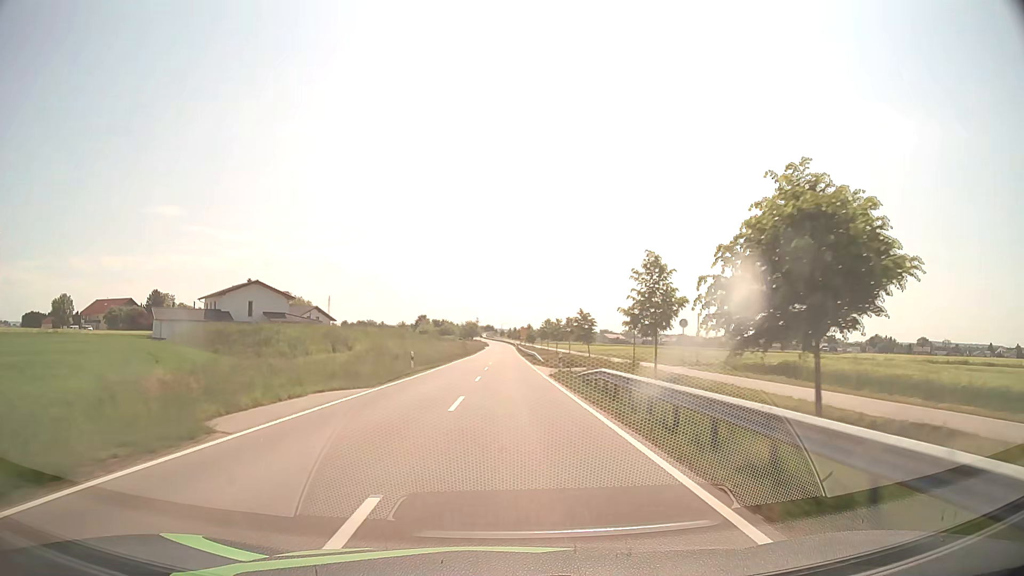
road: tertiary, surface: asphalt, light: Day
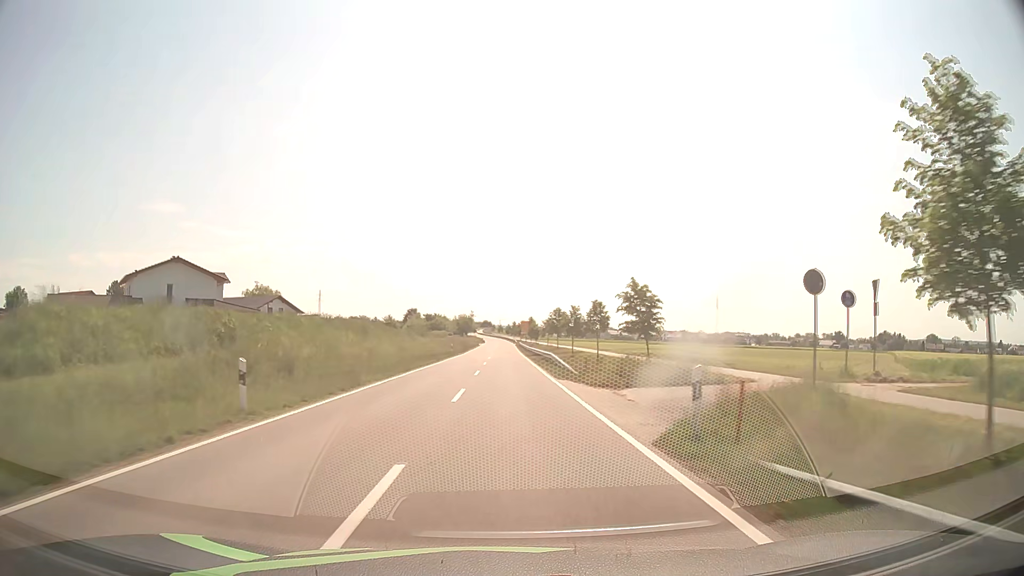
(0.0, +22.5) m; 0°
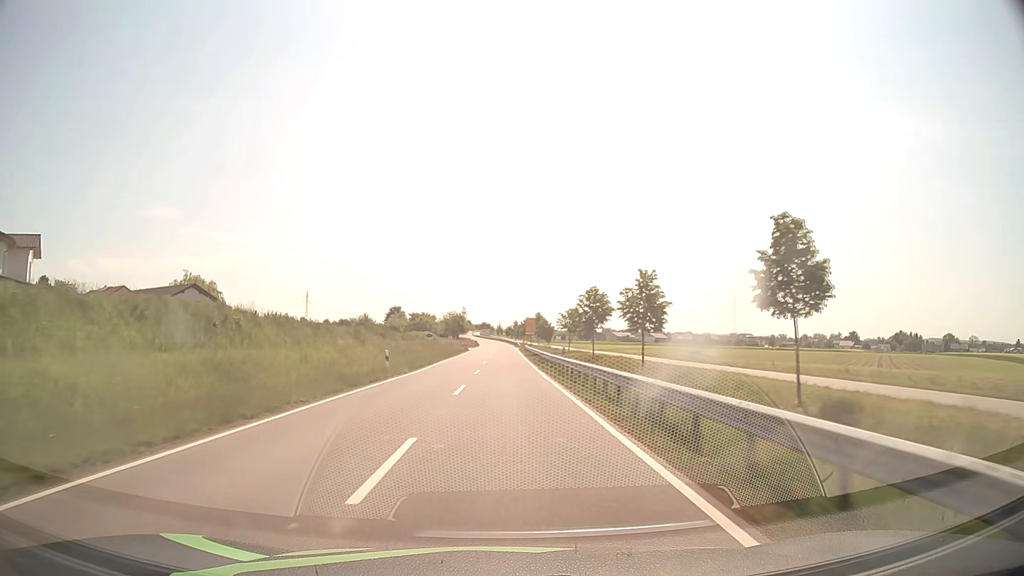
(+0.1, +33.9) m; 0°
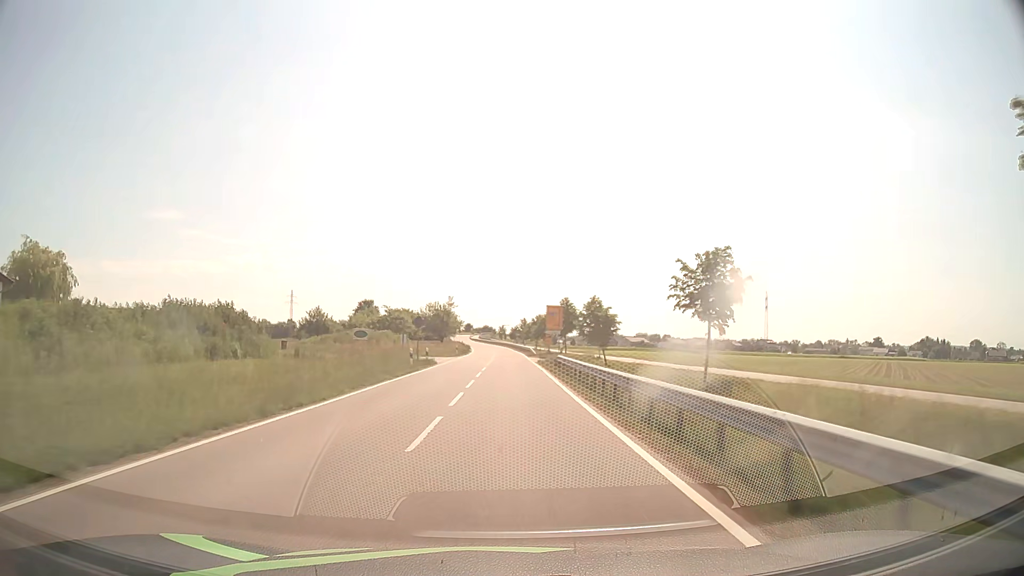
(-0.1, +45.0) m; 0°
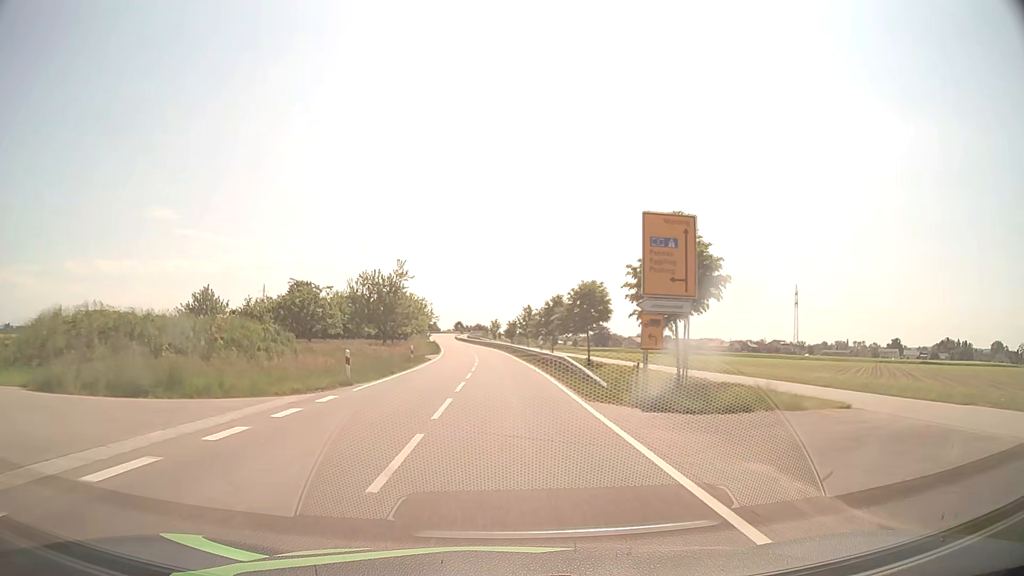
(+0.1, +44.9) m; +1°
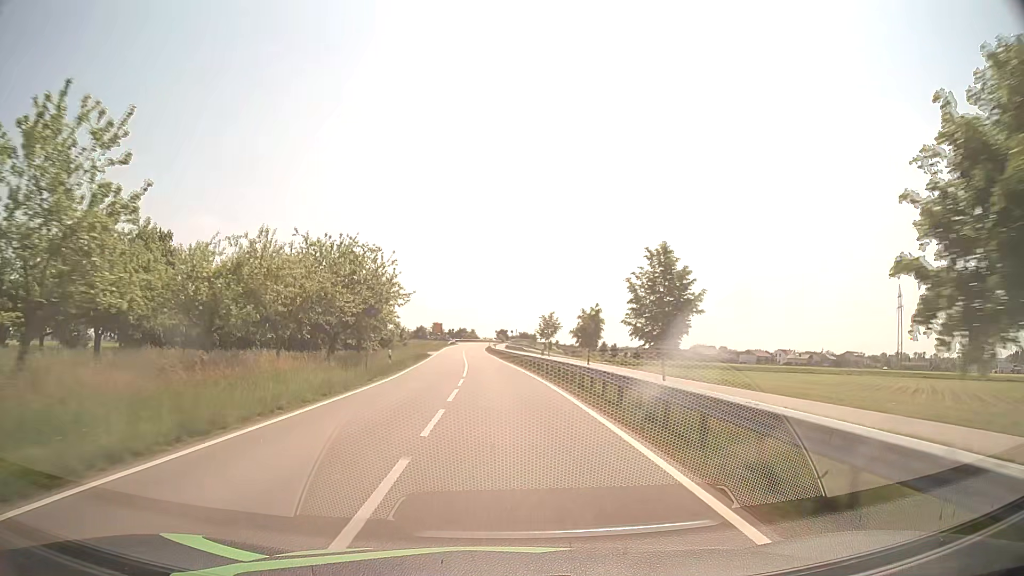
(-1.4, +56.2) m; -4°
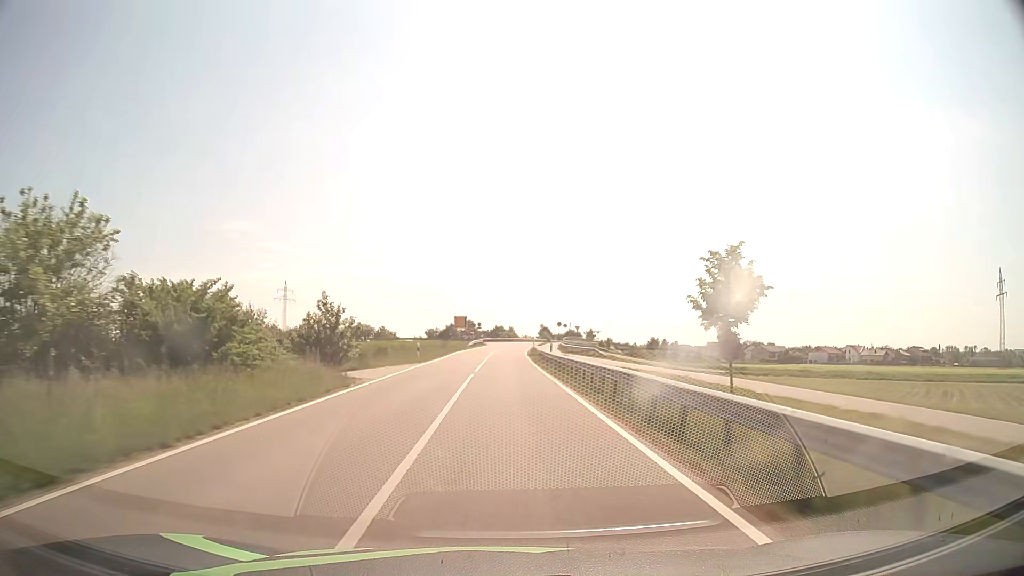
(-1.7, +44.9) m; -4°
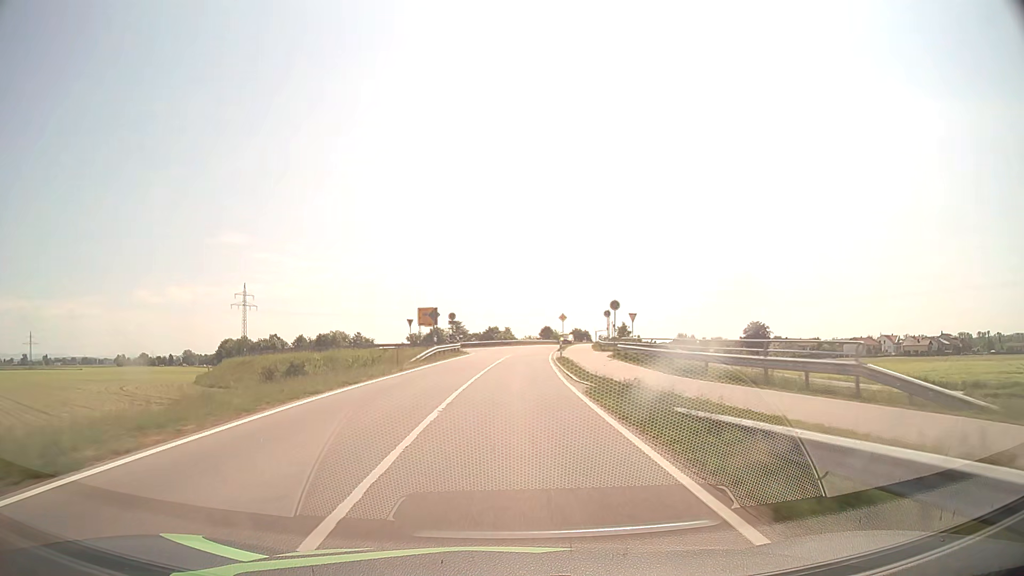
(0.0, +44.2) m; +1°
(0, +10) (0, +20) (0, +30) (+1, +40) (+2, +50) (+2, +60) (0, +70) (-8, +76) (-17, +79) (-26, +84) m
